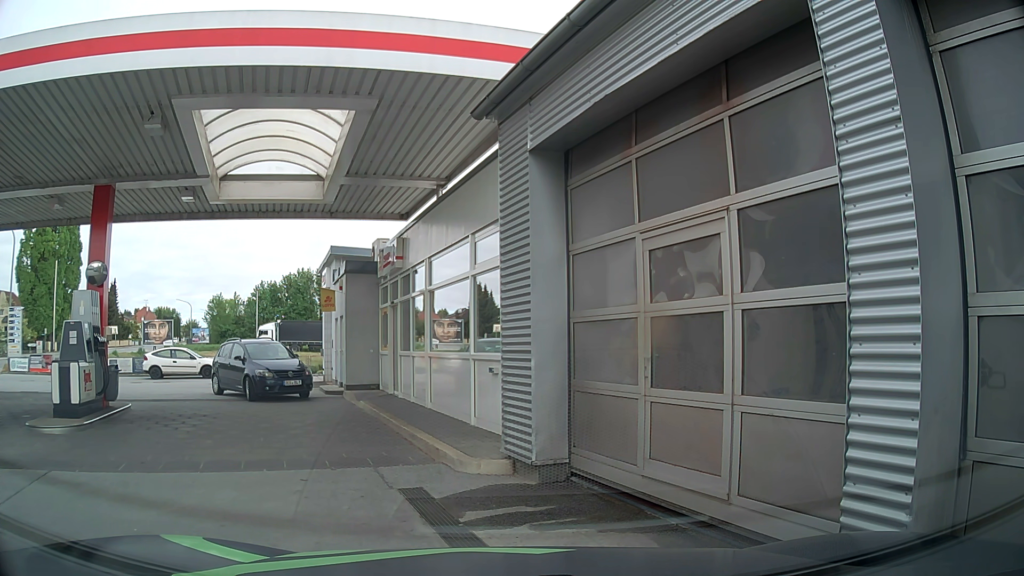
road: service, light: Day
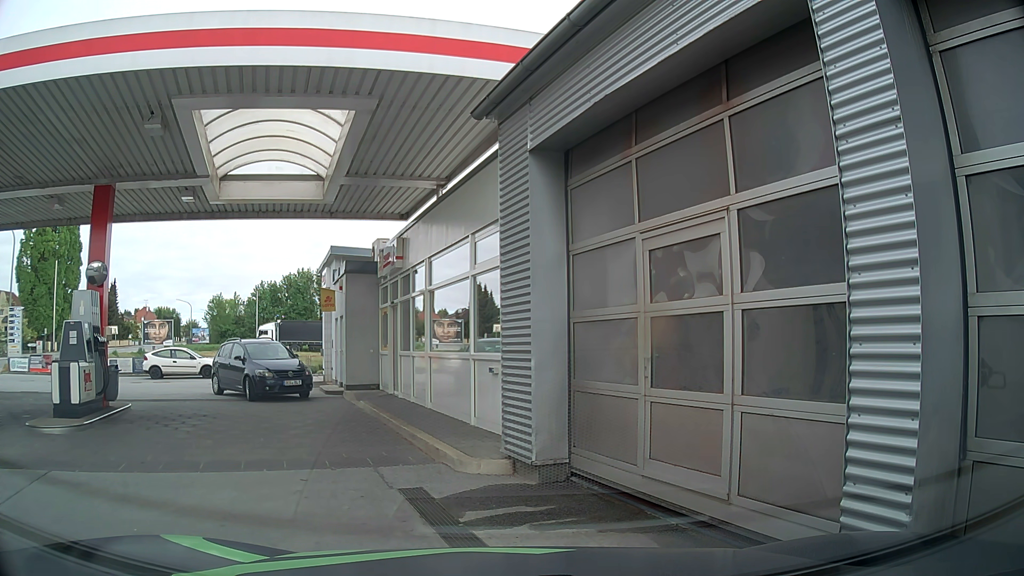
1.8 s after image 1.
(0.0, 0.0) m; 0°
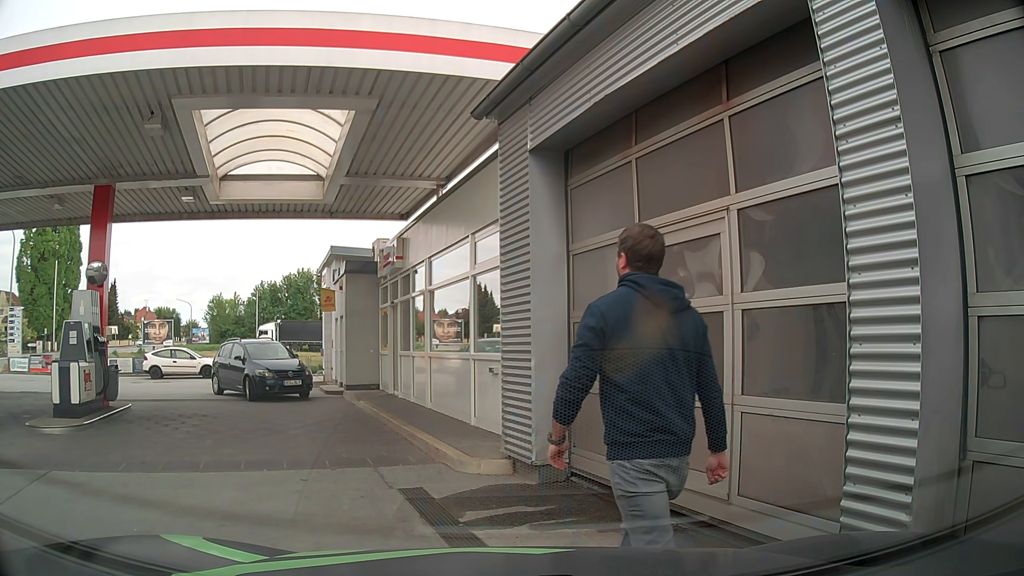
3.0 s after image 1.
(0.0, 0.0) m; 0°
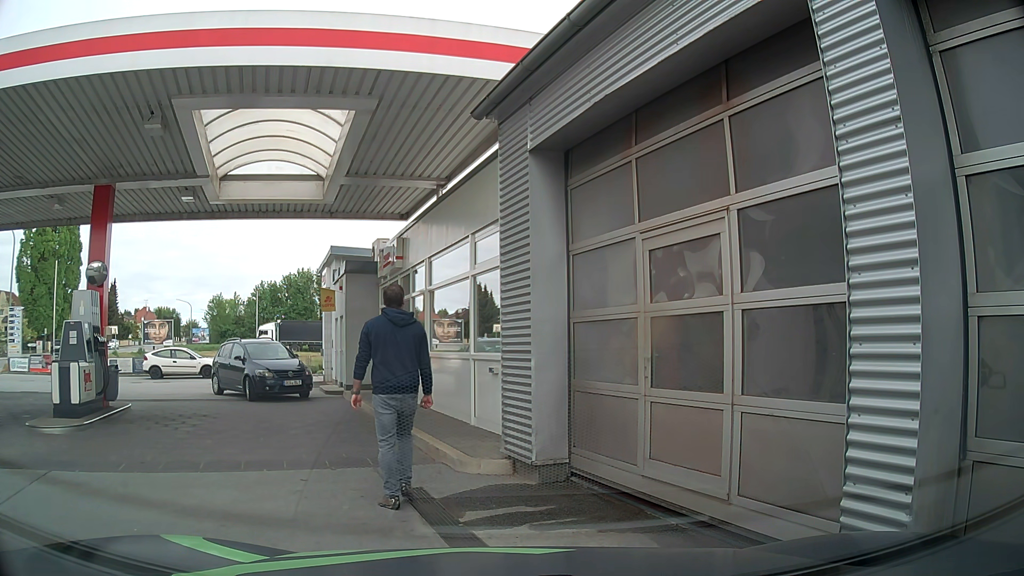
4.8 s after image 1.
(0.0, 0.0) m; 0°
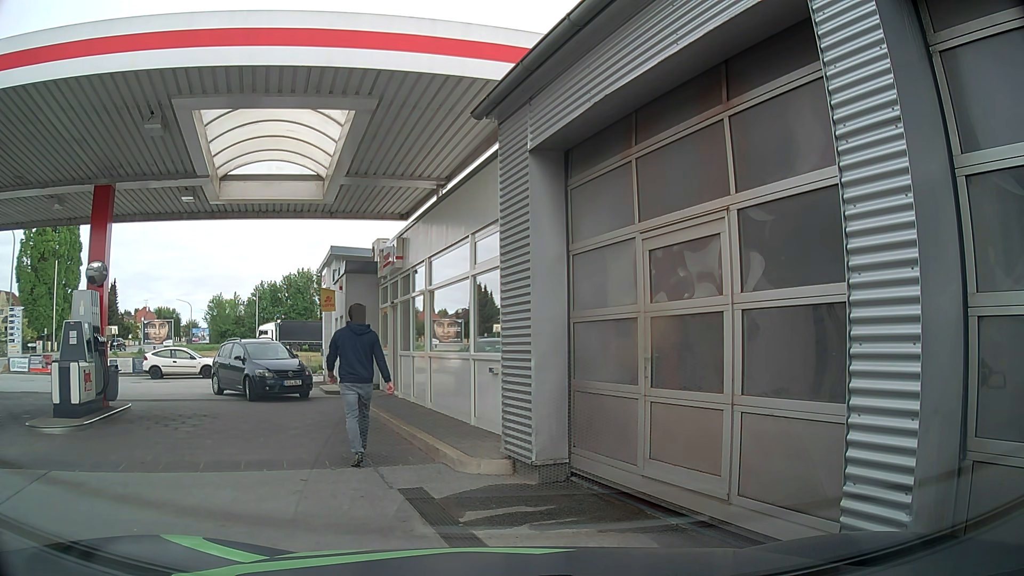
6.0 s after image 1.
(0.0, 0.0) m; 0°
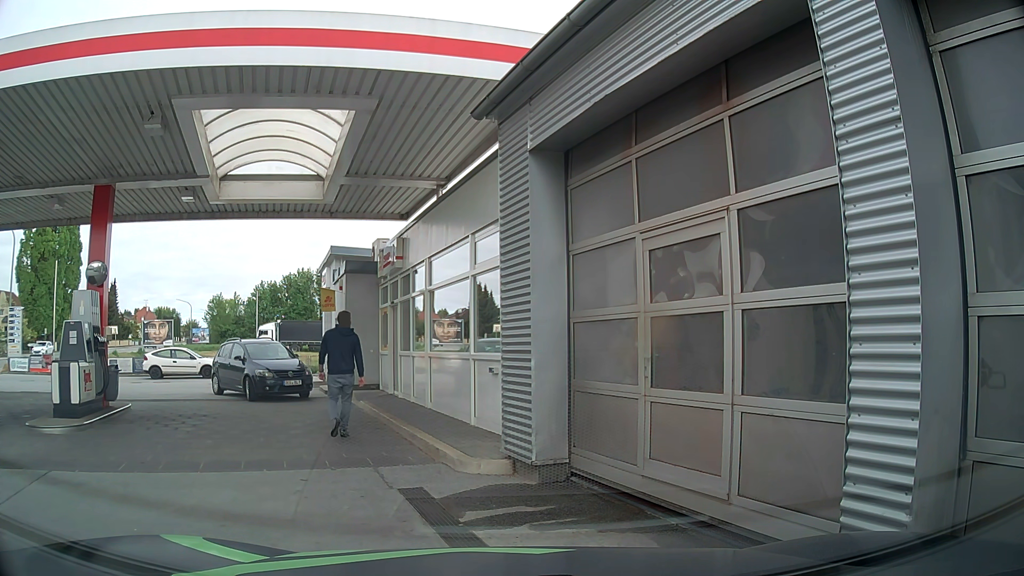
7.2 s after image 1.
(0.0, 0.0) m; 0°
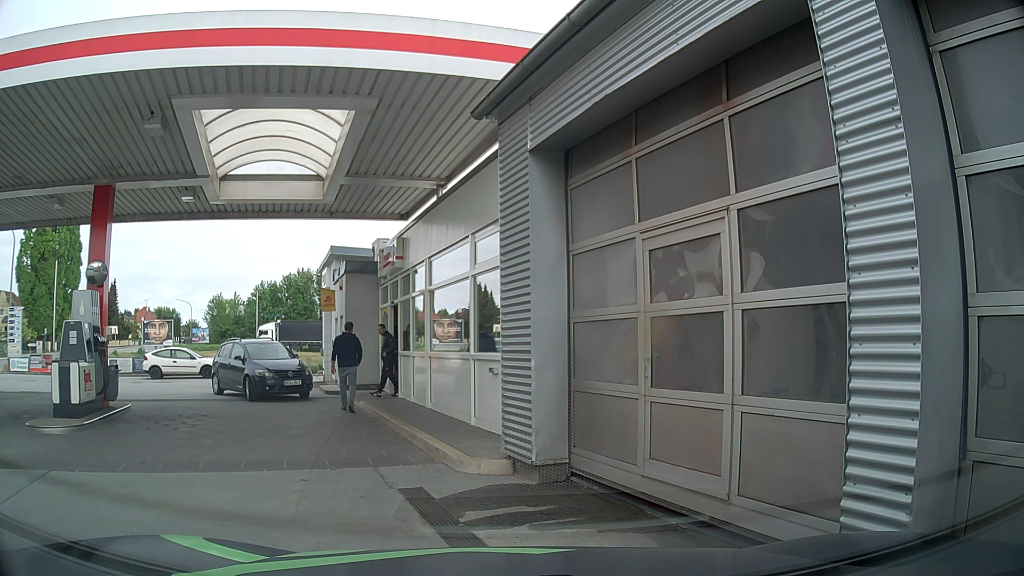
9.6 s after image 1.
(0.0, 0.0) m; 0°
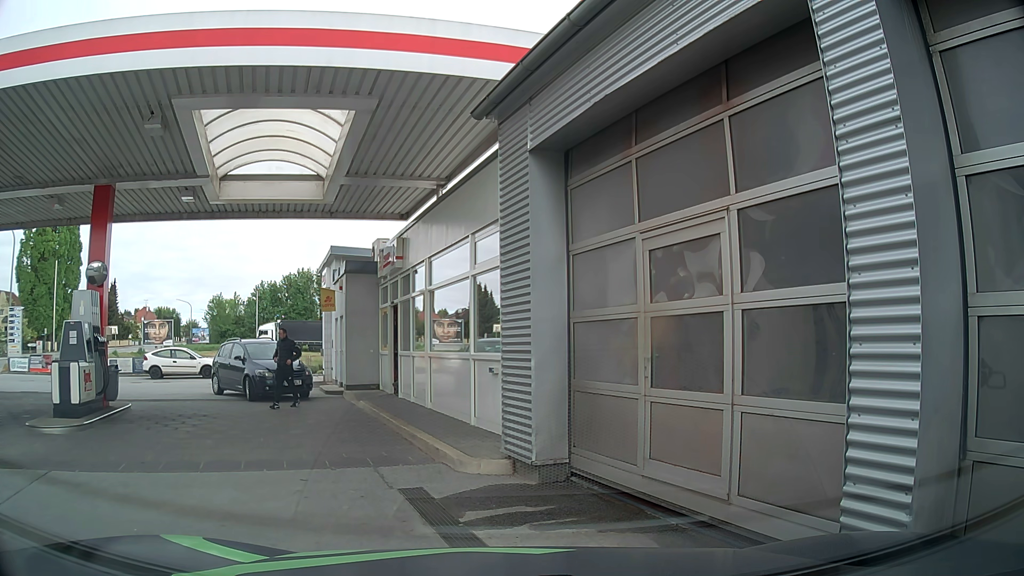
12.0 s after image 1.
(0.0, 0.0) m; 0°
